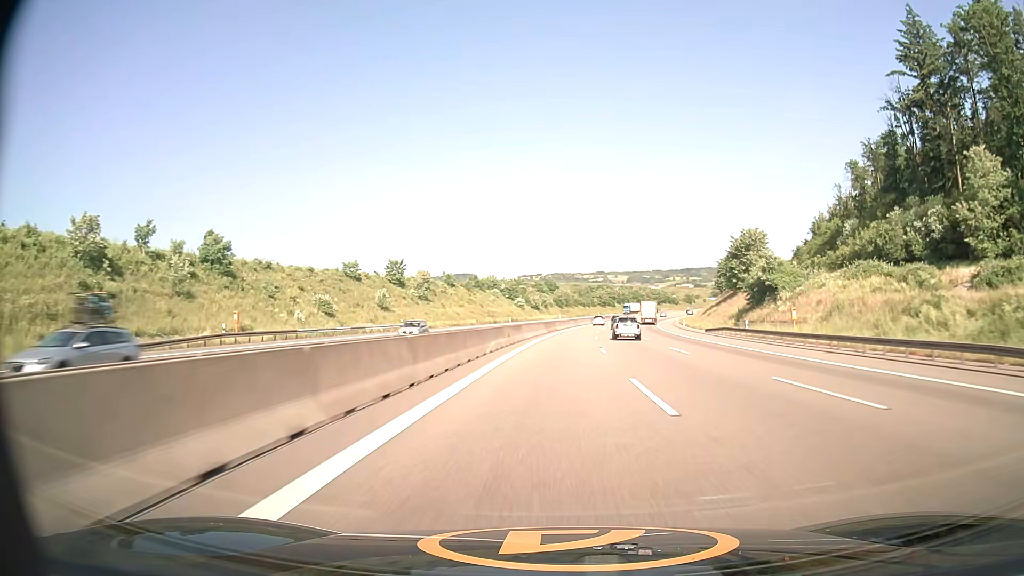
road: motorway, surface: asphalt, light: Day
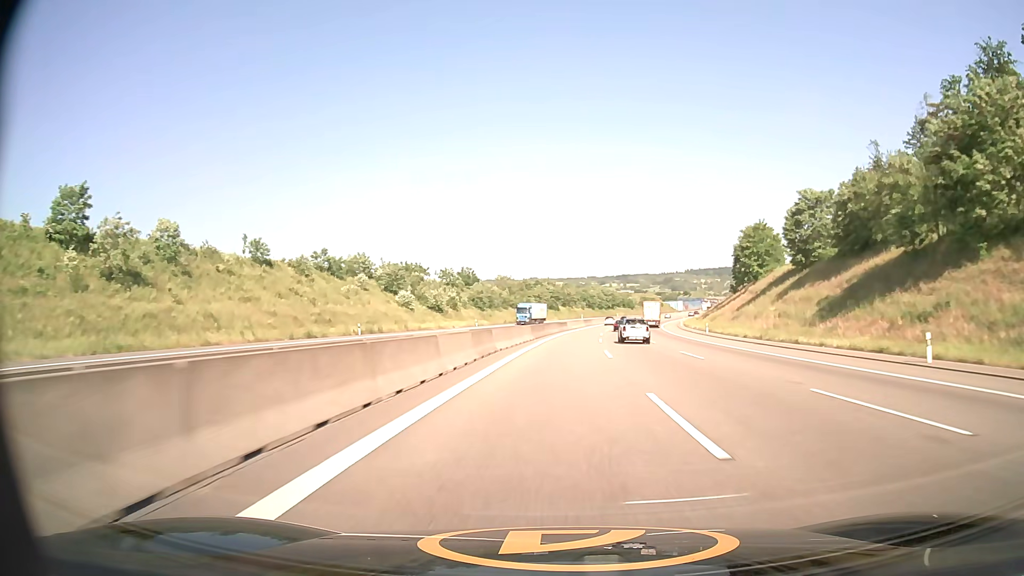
(+3.6, +75.0) m; +6°
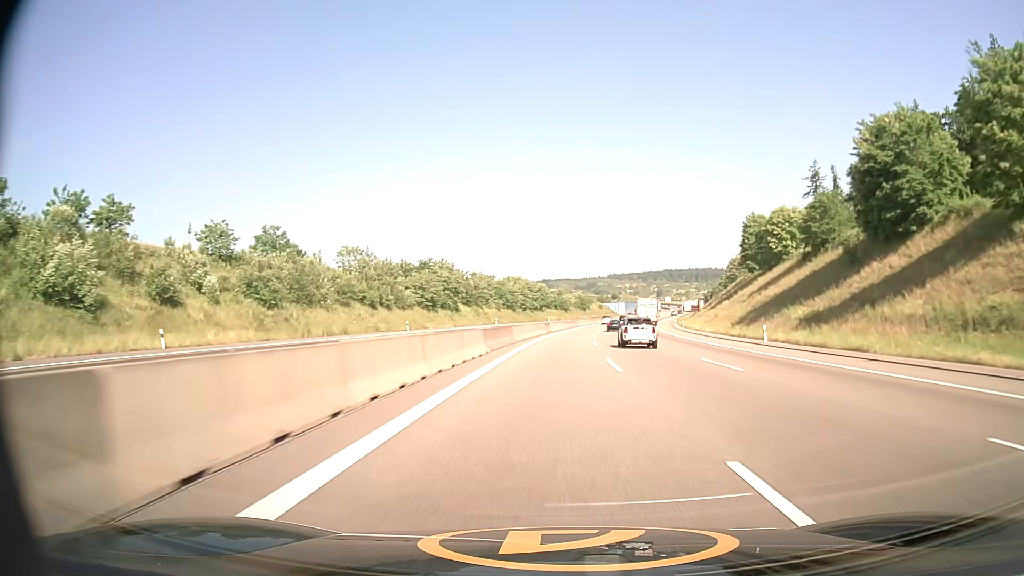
(+4.6, +78.8) m; +7°
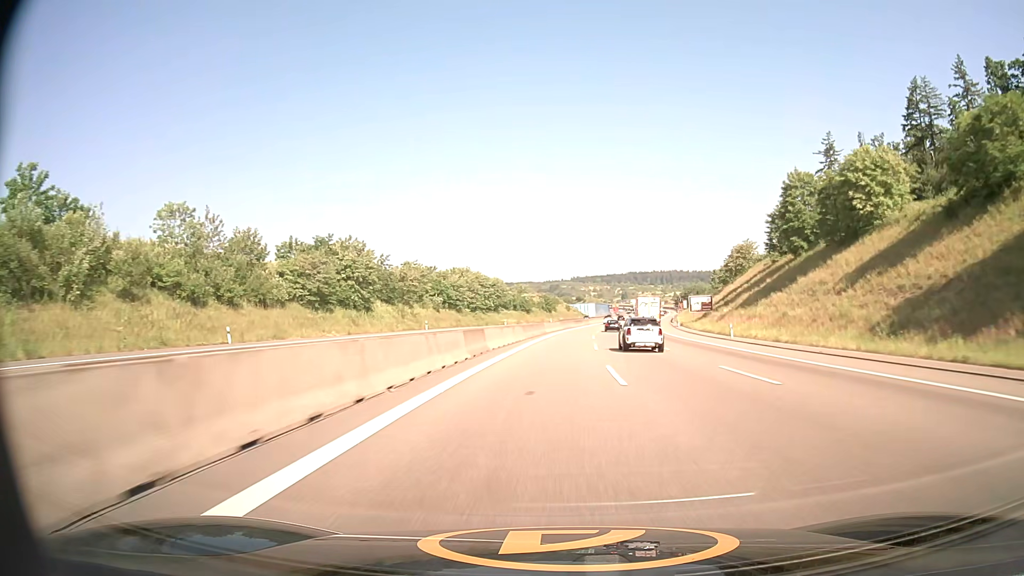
(+1.2, +40.3) m; +3°
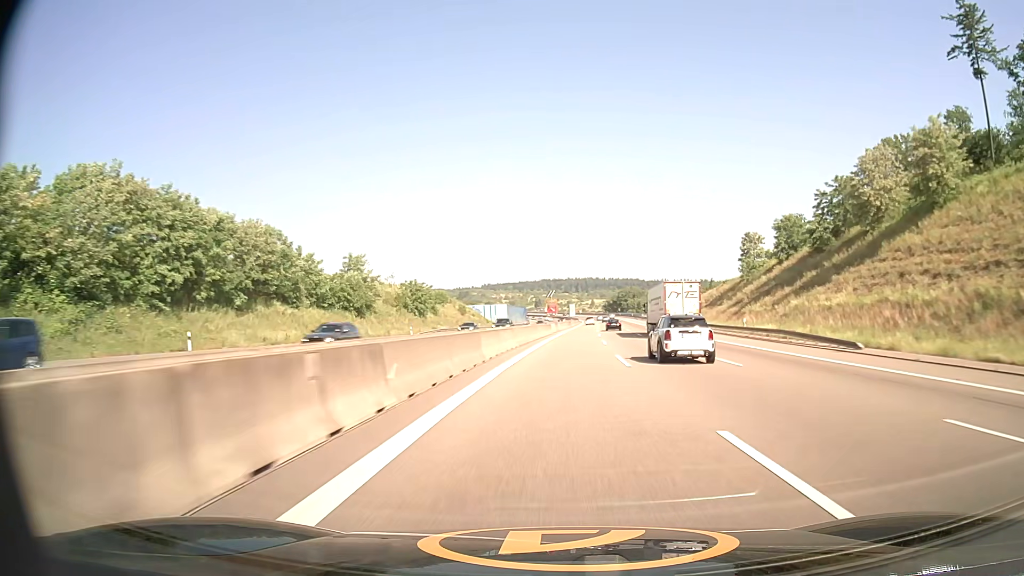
(+6.4, +102.4) m; +7°
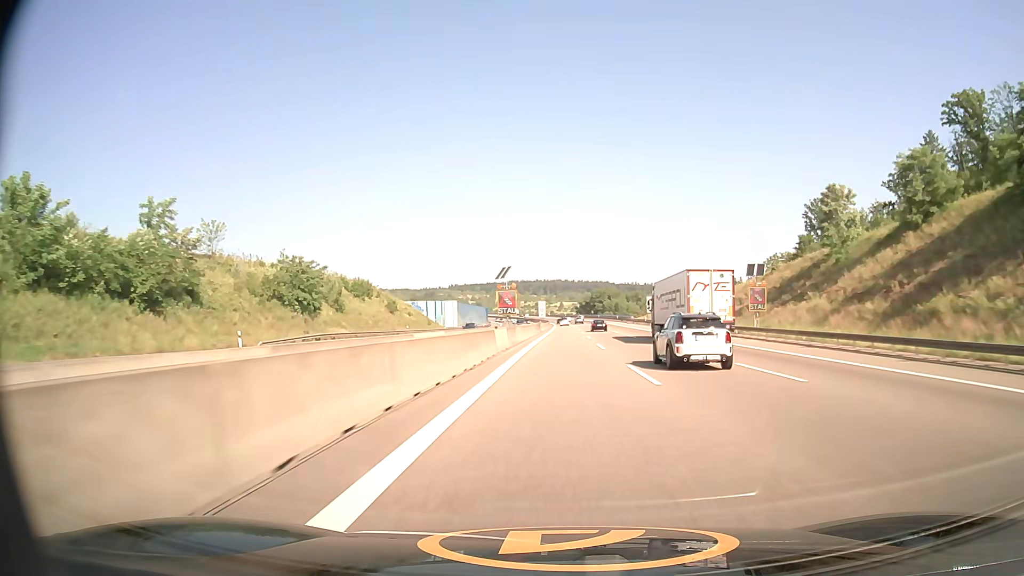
(+1.1, +41.6) m; +3°
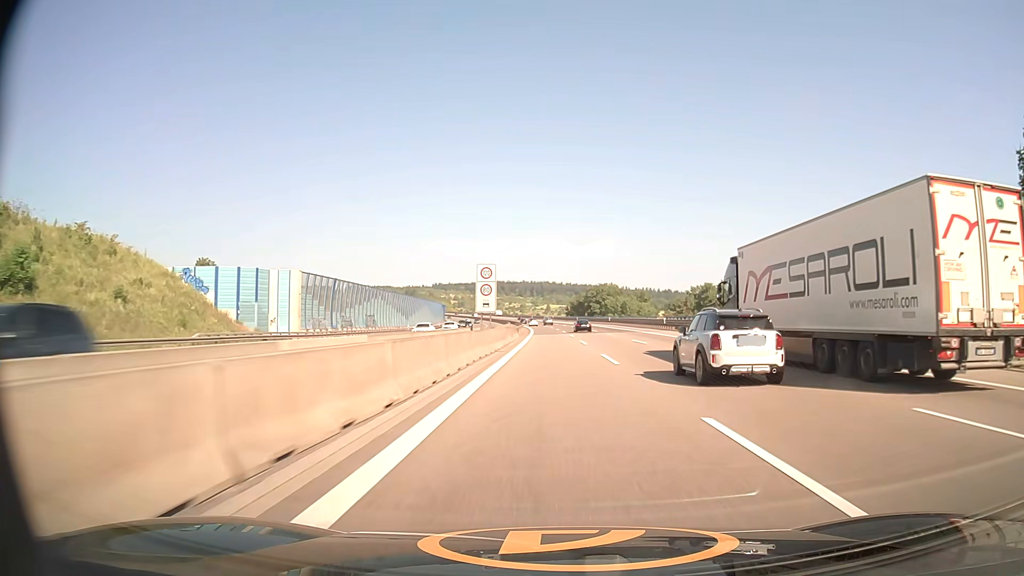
(+1.7, +83.5) m; +1°
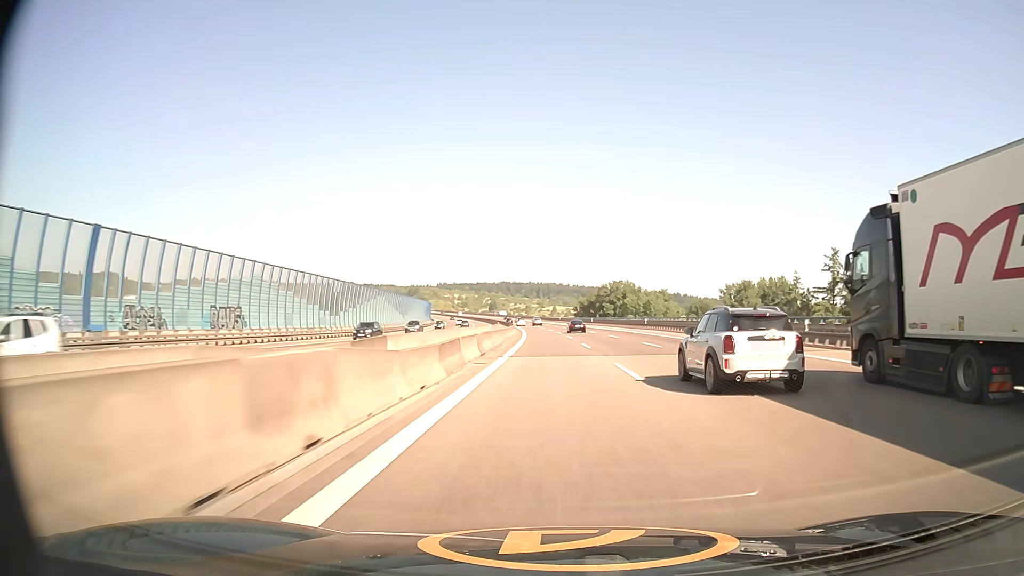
(-0.1, +41.6) m; 0°
(0, +10) (0, +20) (0, +30) (0, +40) (-1, +50) (-1, +60) (-1, +70) (-2, +80) (-2, +90) (-3, +100) m
